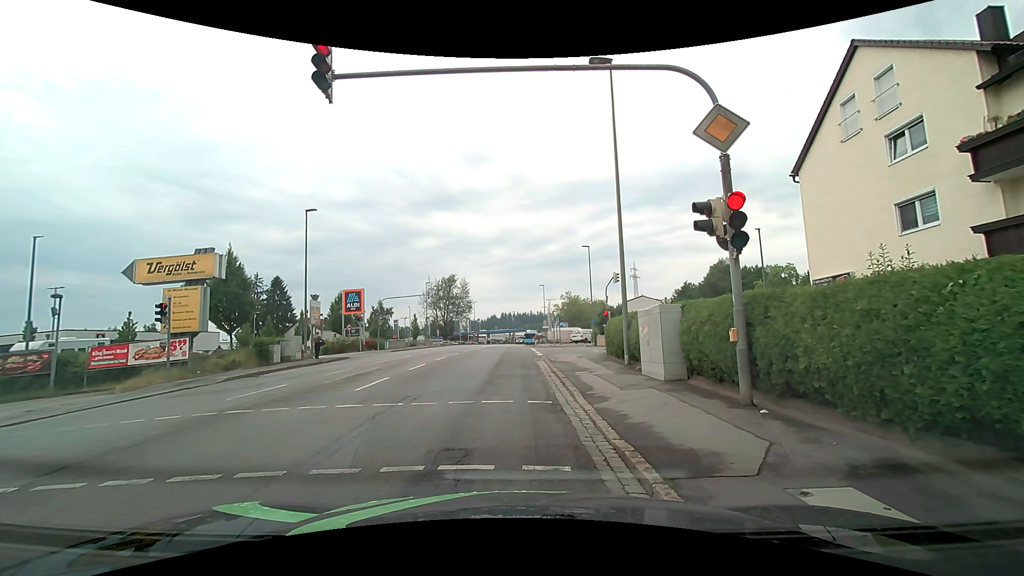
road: tertiary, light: Day
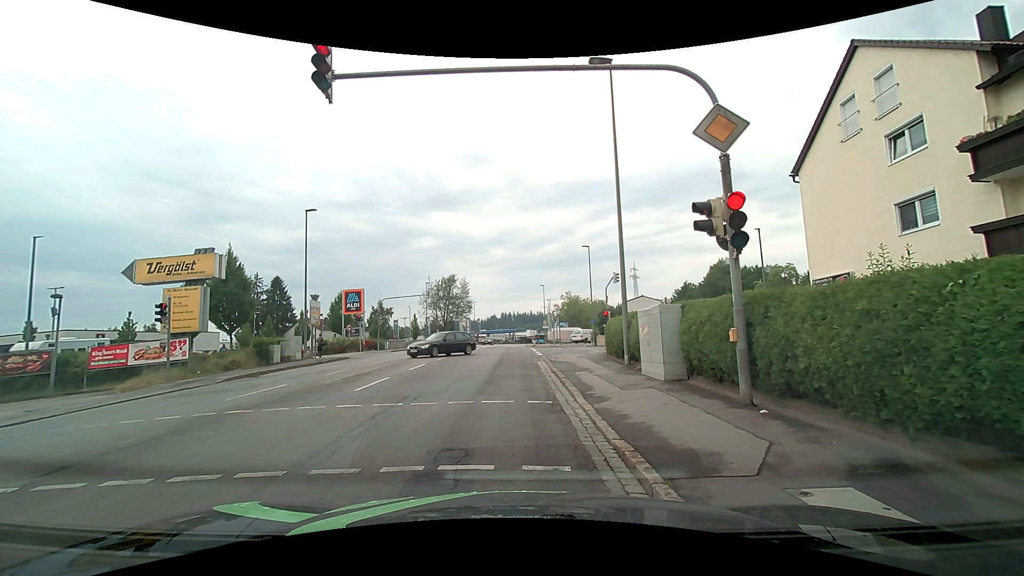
(0.0, 0.0) m; 0°
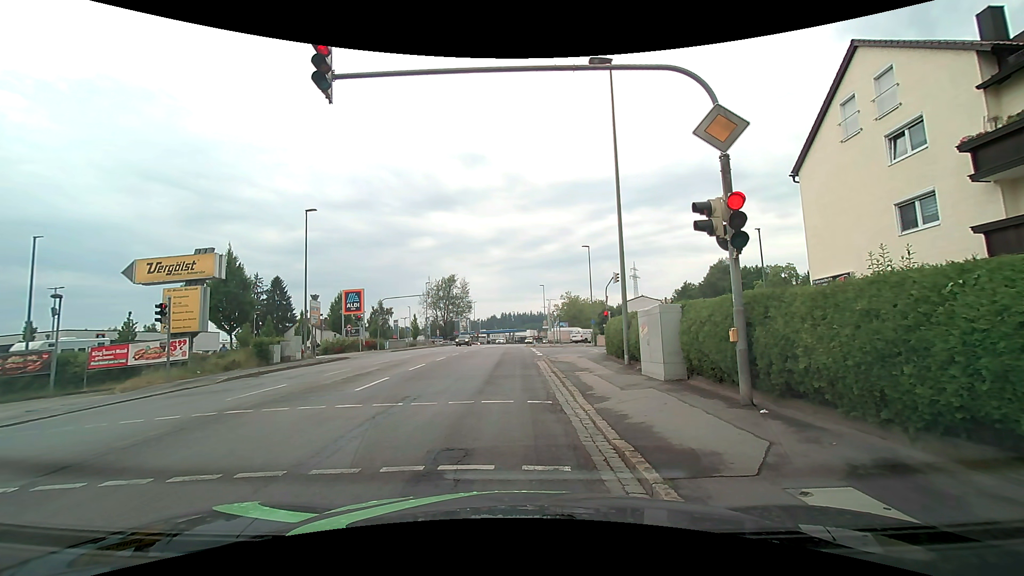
(0.0, 0.0) m; 0°
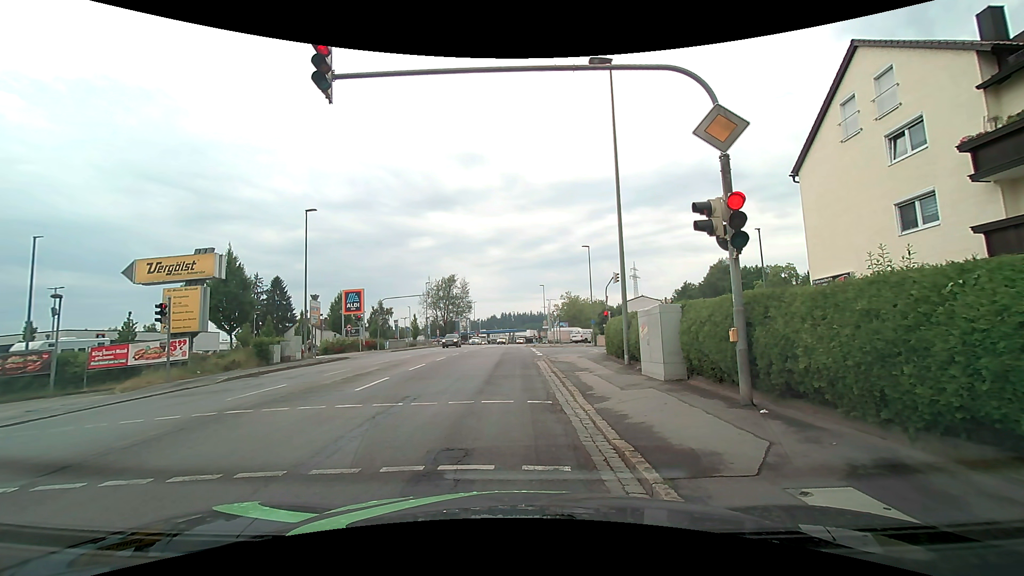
(0.0, 0.0) m; 0°
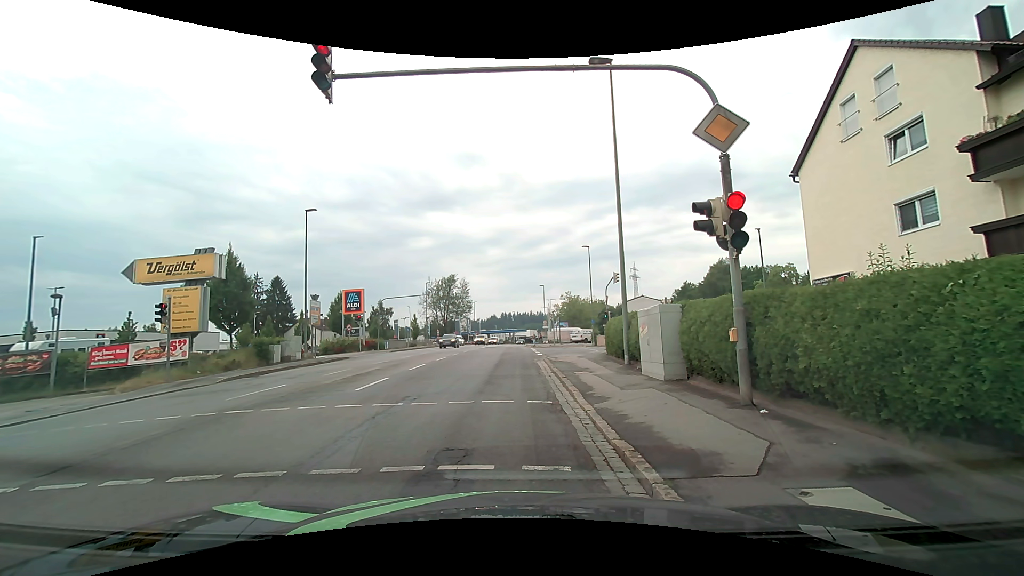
(0.0, 0.0) m; 0°
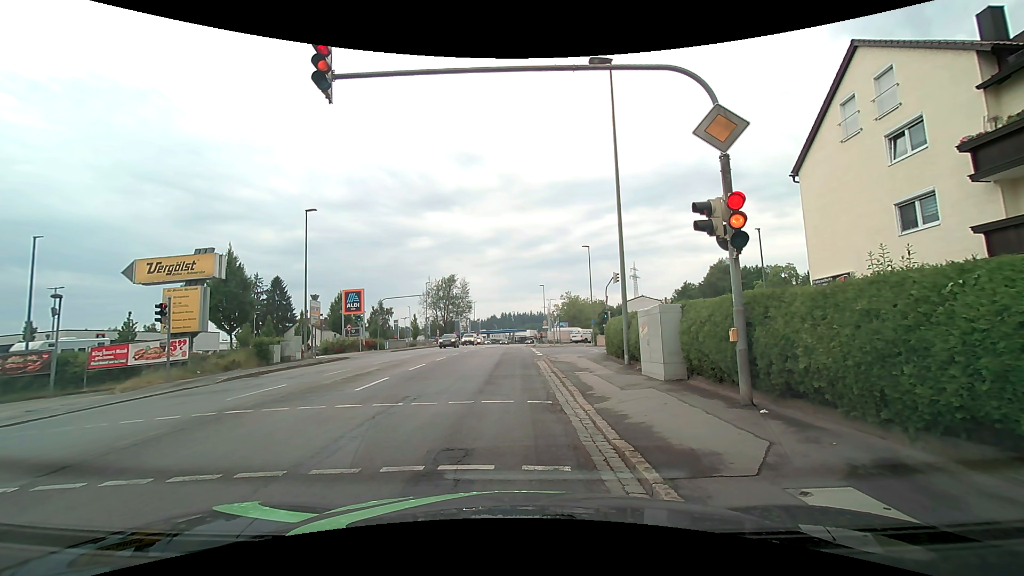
(0.0, 0.0) m; 0°
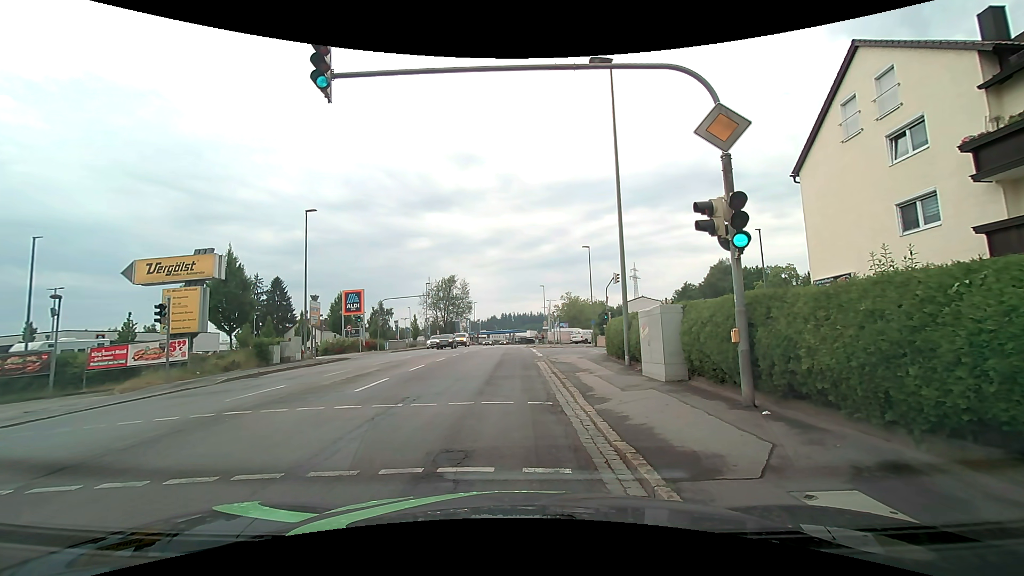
(0.0, +0.1) m; 0°
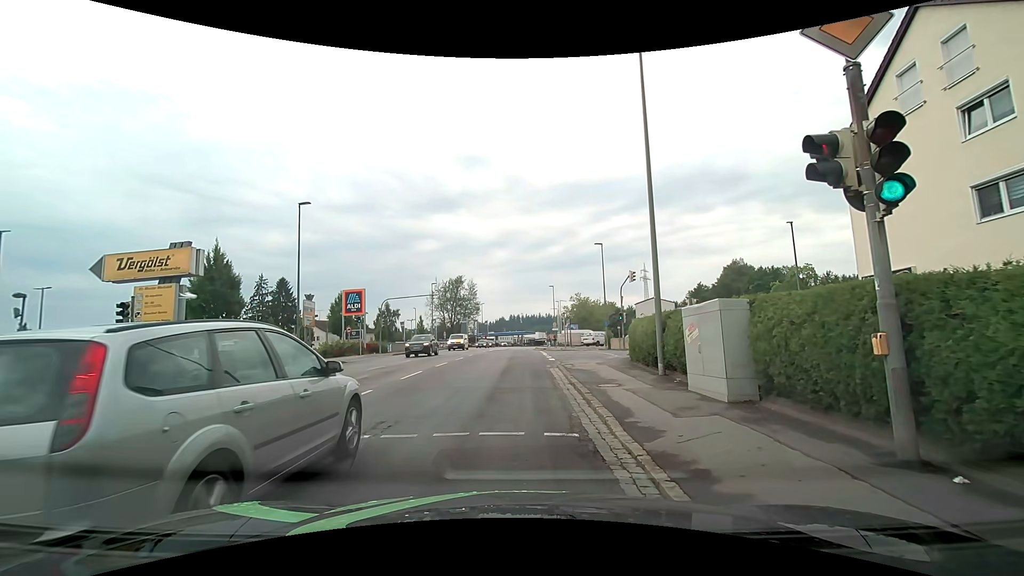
(0.0, +2.8) m; -1°
(0, +10) (0, +20) (0, +30) (0, +40) (0, +50) (0, +60) (0, +70) (0, +80) (0, +90) (+1, +100) m
